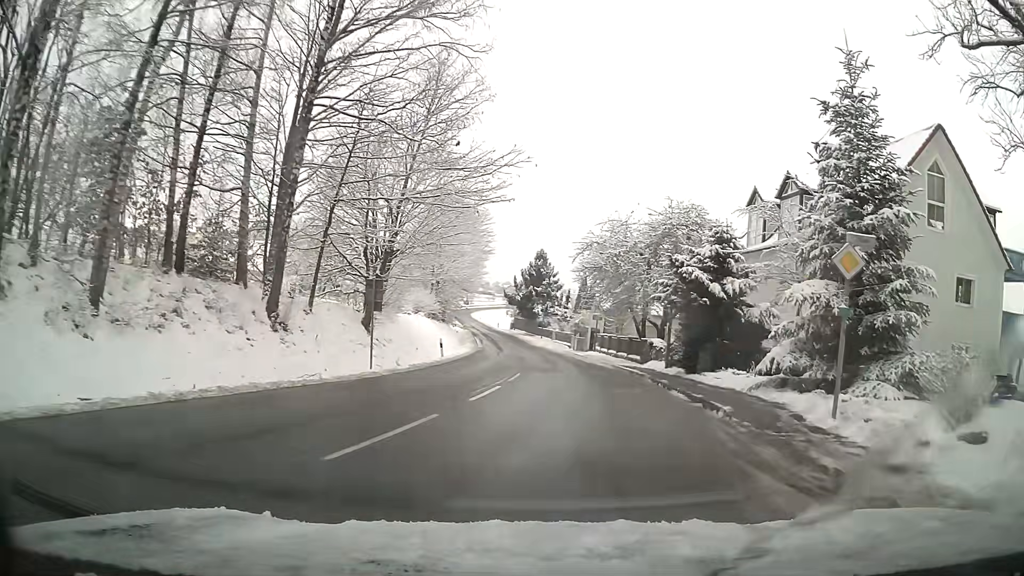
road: tertiary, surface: asphalt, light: Day
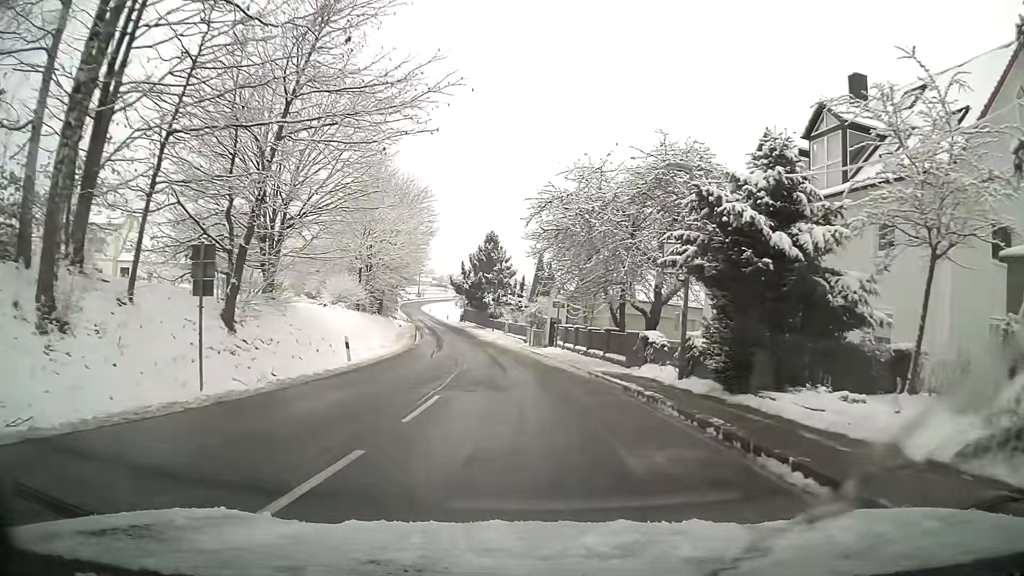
(+0.4, +9.6) m; +4°
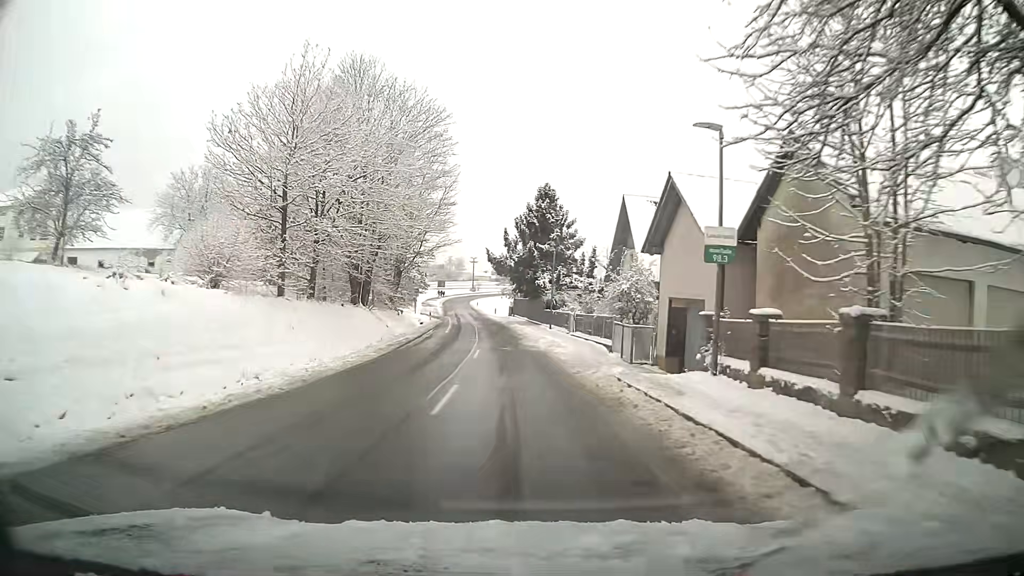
(-1.4, +24.6) m; -6°
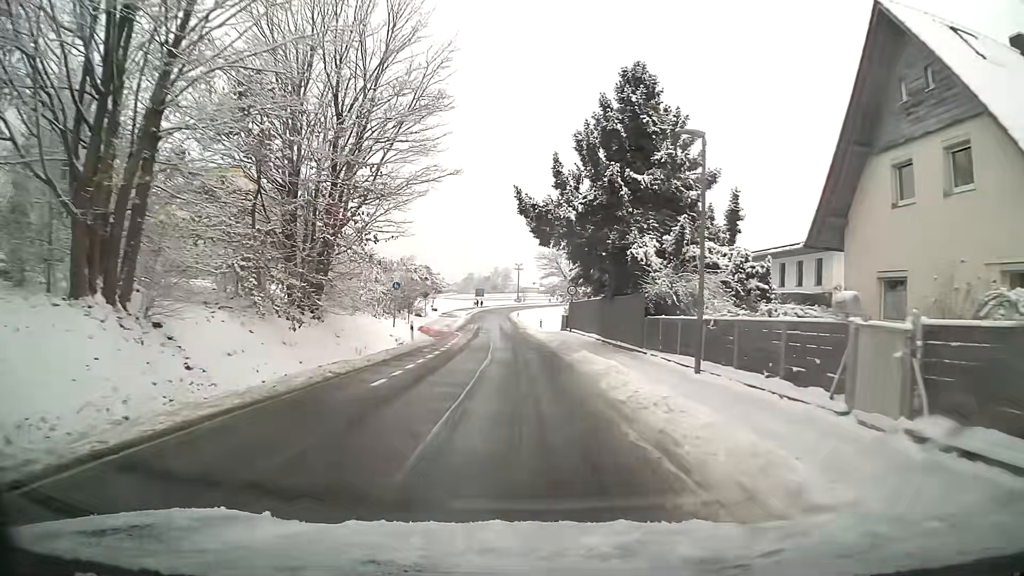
(-1.2, +28.1) m; -4°
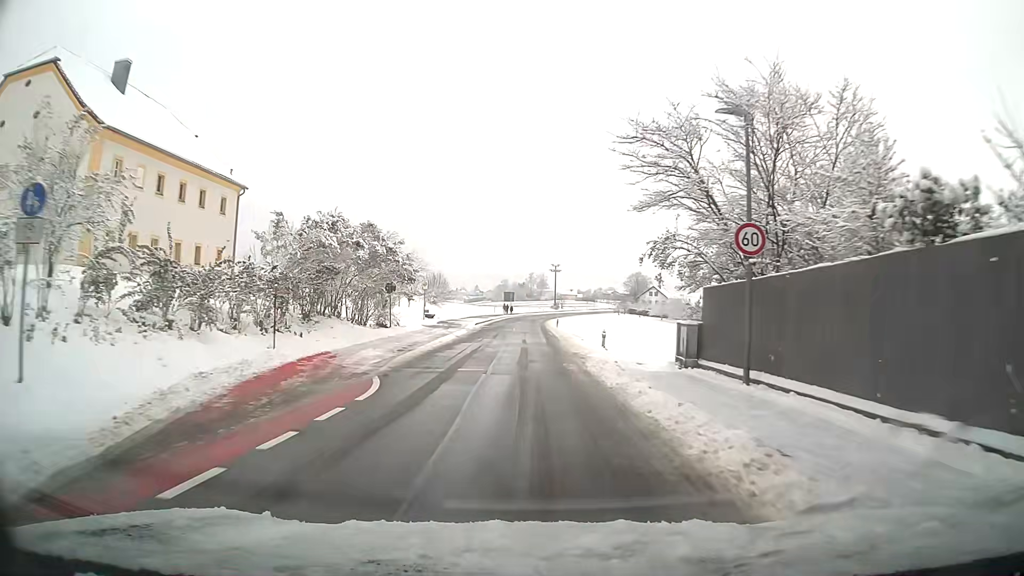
(-0.8, +28.7) m; -3°
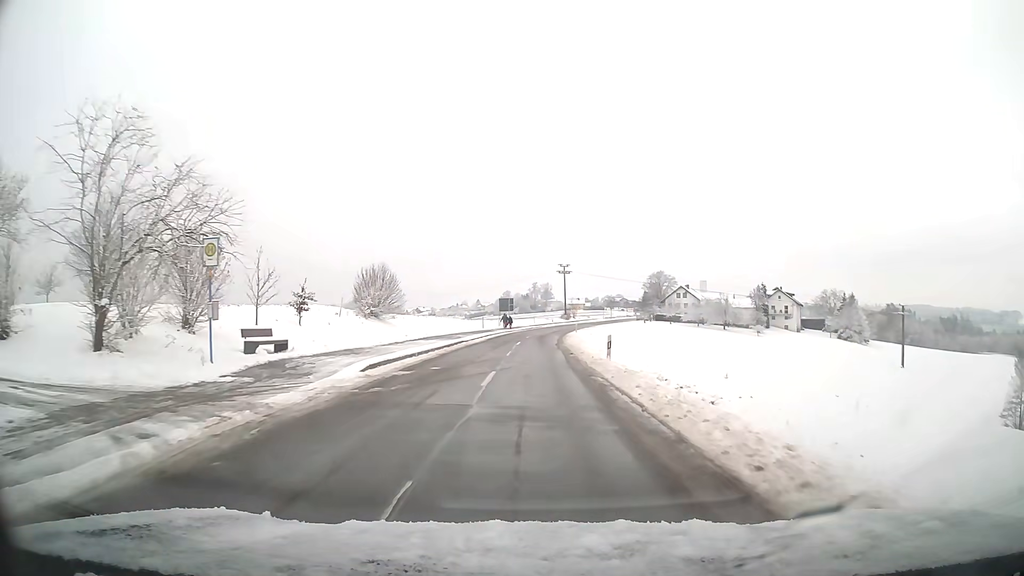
(-0.2, +35.4) m; 0°
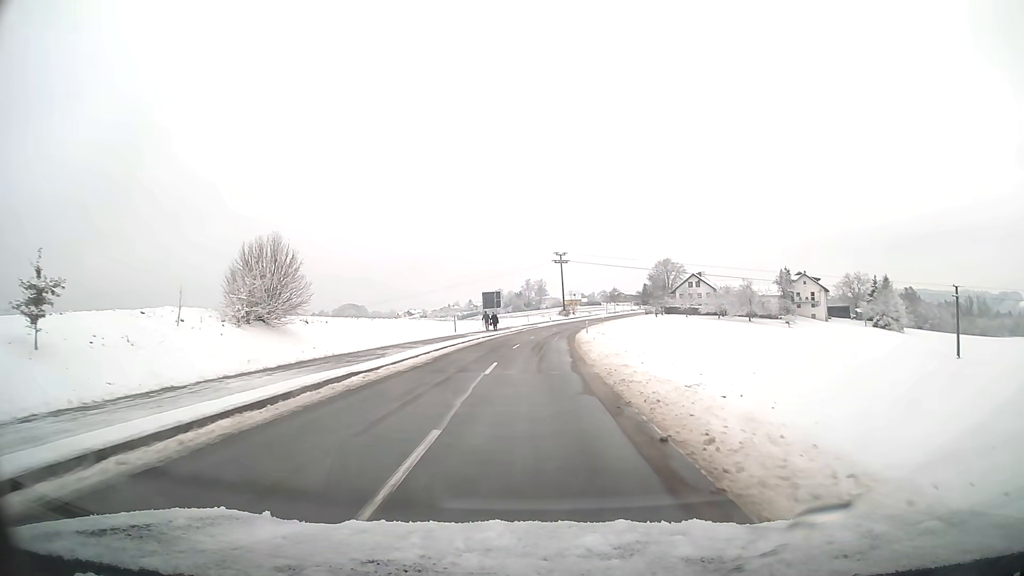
(+0.1, +21.3) m; 0°
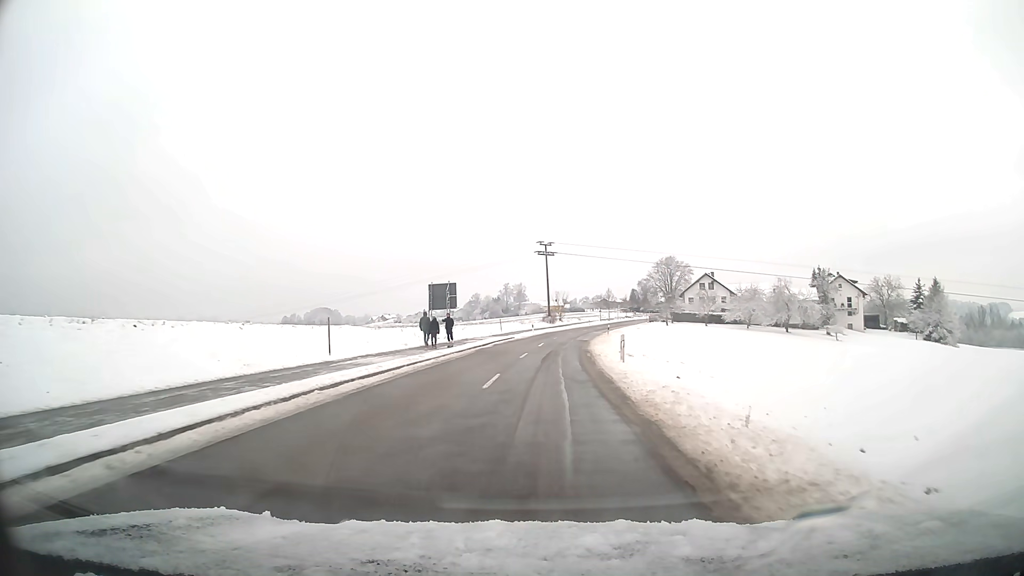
(+0.4, +28.8) m; +2°
(0, +10) (0, +20) (+1, +30) (+2, +40) (+3, +50) (+4, +60) (+5, +70) (+7, +80) (+9, +89) (+12, +99) m
